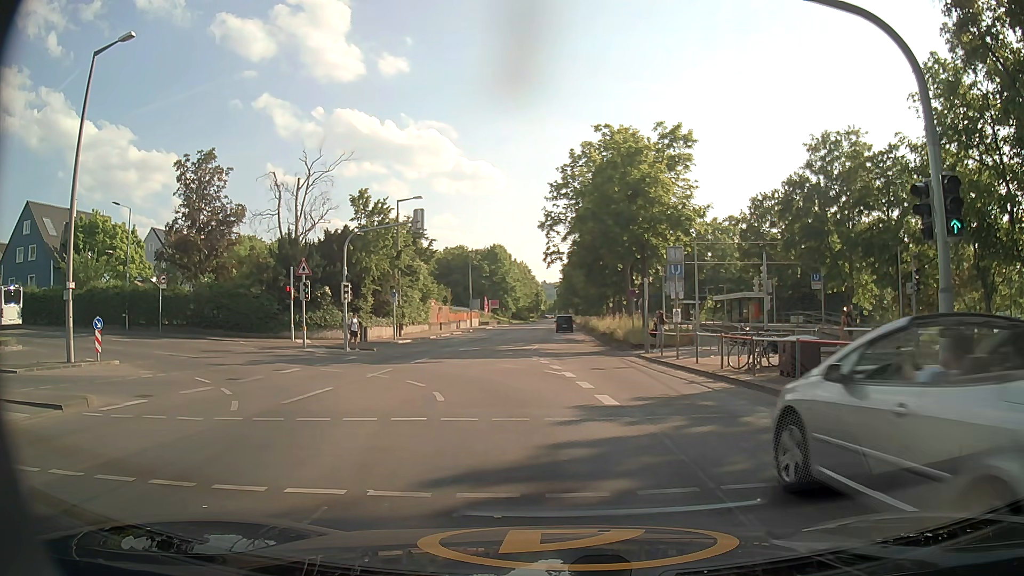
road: secondary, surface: asphalt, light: Day
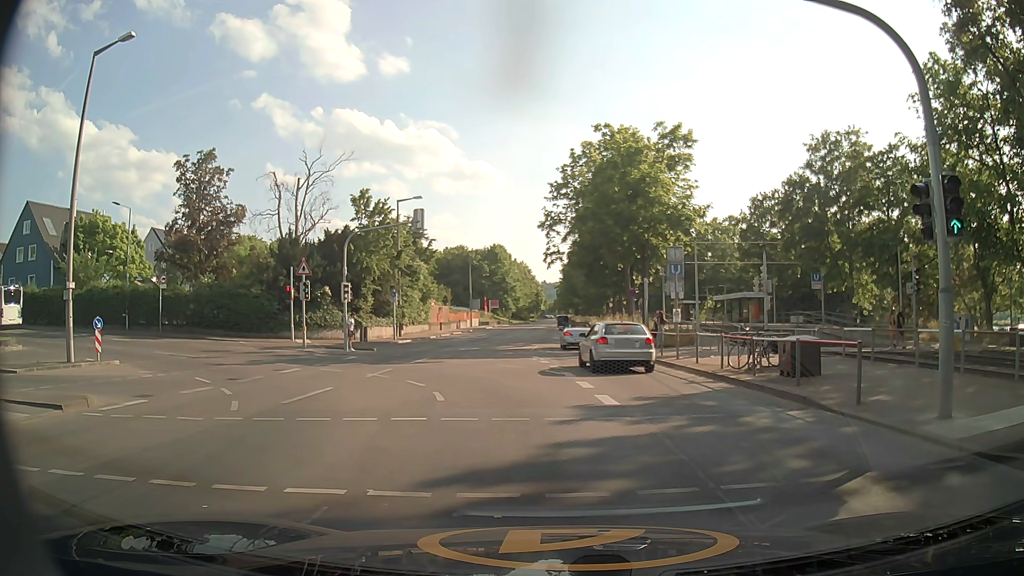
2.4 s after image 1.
(0.0, 0.0) m; 0°
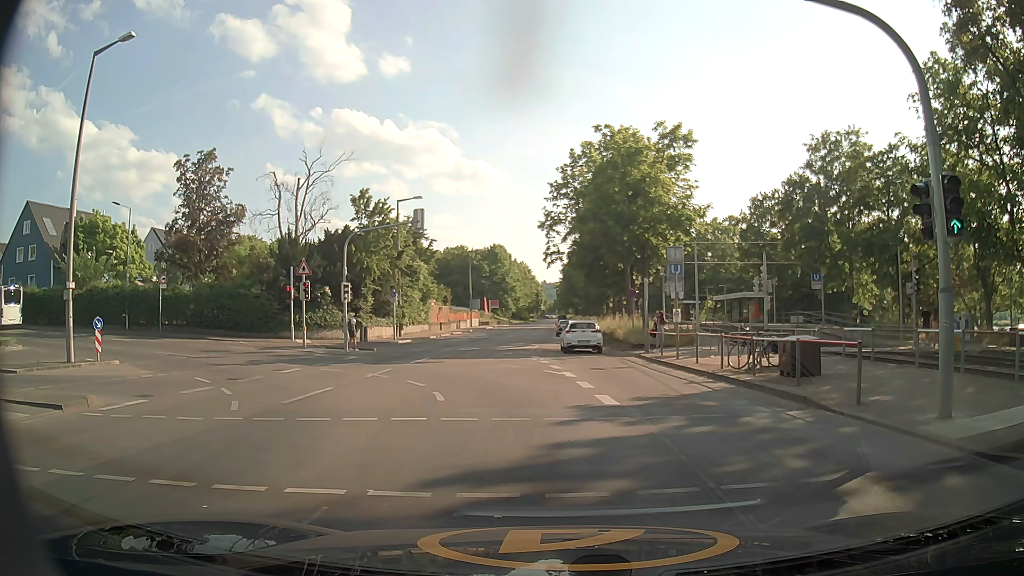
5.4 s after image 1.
(0.0, 0.0) m; 0°
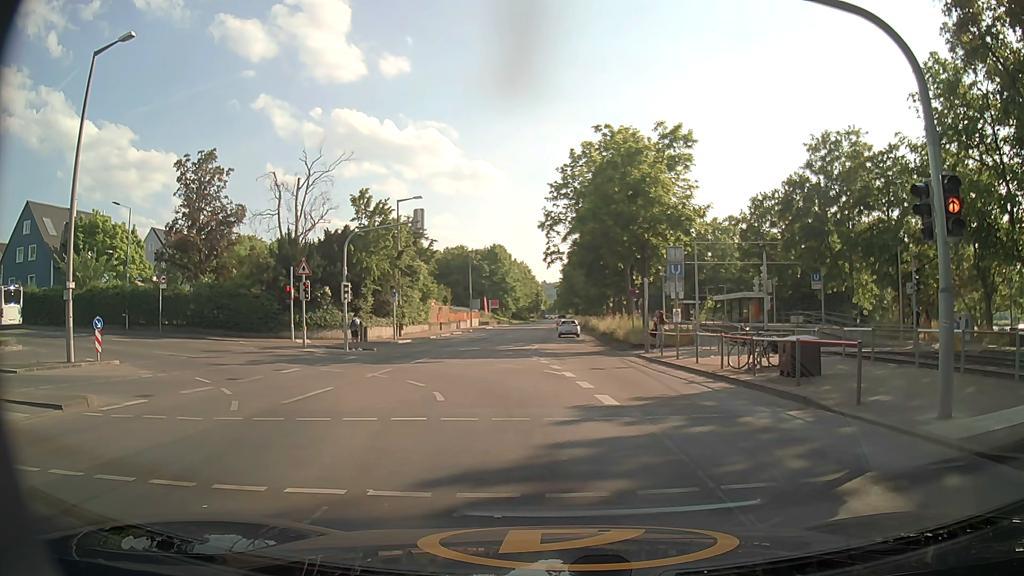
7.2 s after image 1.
(0.0, 0.0) m; 0°
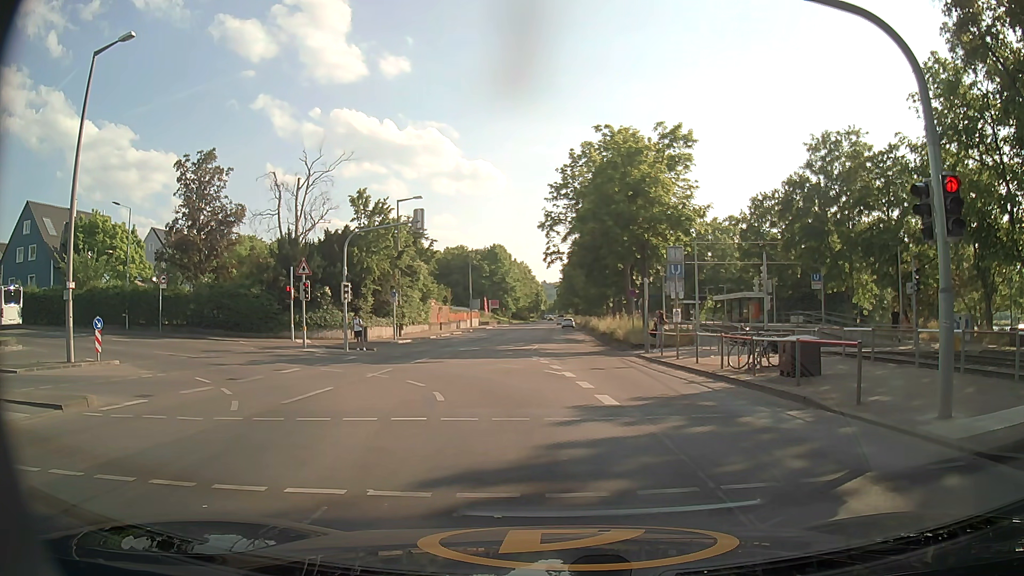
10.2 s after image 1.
(0.0, 0.0) m; 0°
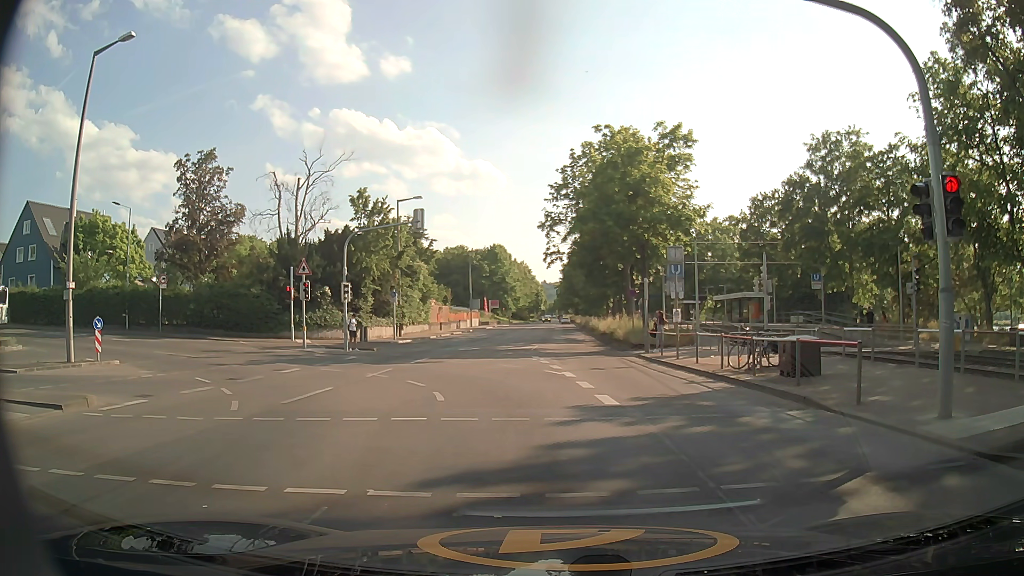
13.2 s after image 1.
(0.0, 0.0) m; 0°
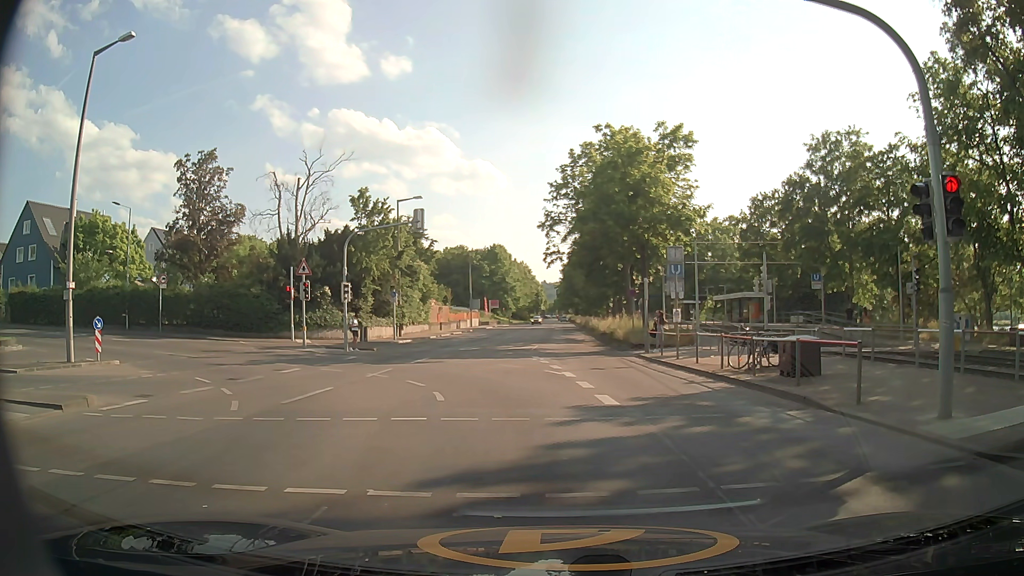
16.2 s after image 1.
(0.0, 0.0) m; 0°
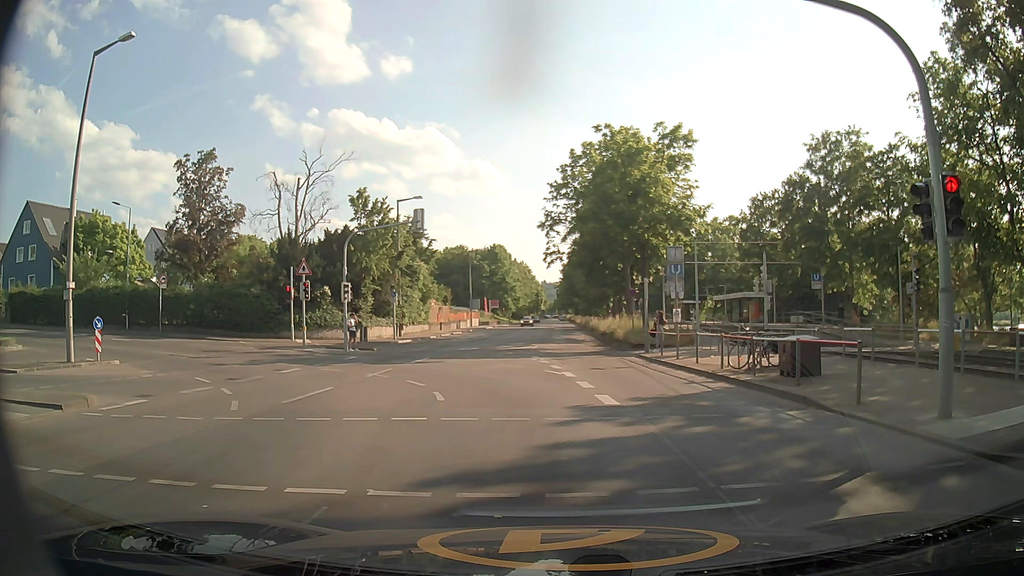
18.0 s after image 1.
(0.0, 0.0) m; 0°
(0, +10) (-2, +20) (-8, +27) (-18, +31) (-27, +33) (-37, +34) (-47, +34) (-57, +35) (-67, +36) (-77, +37) m
